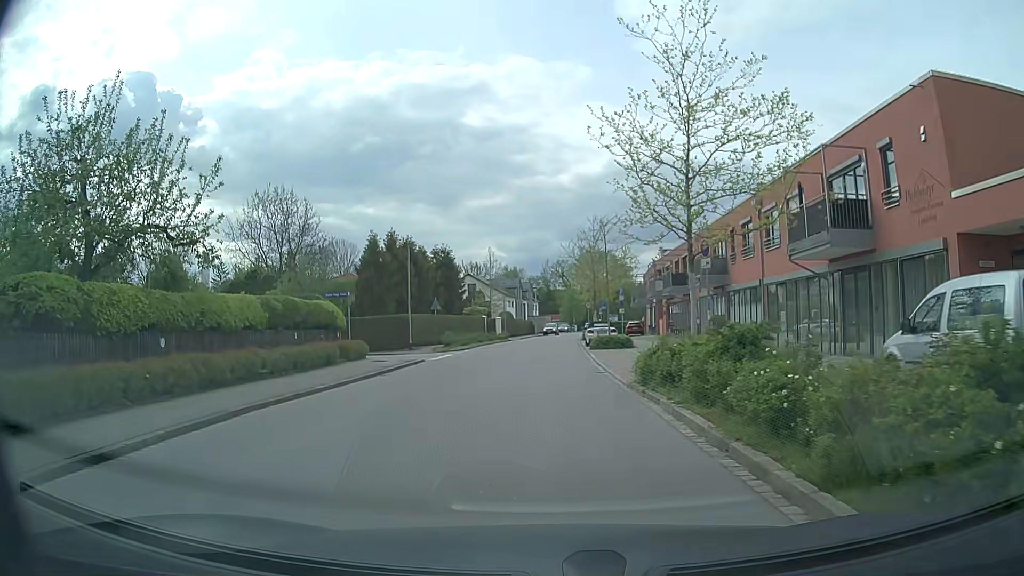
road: residential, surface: asphalt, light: Day
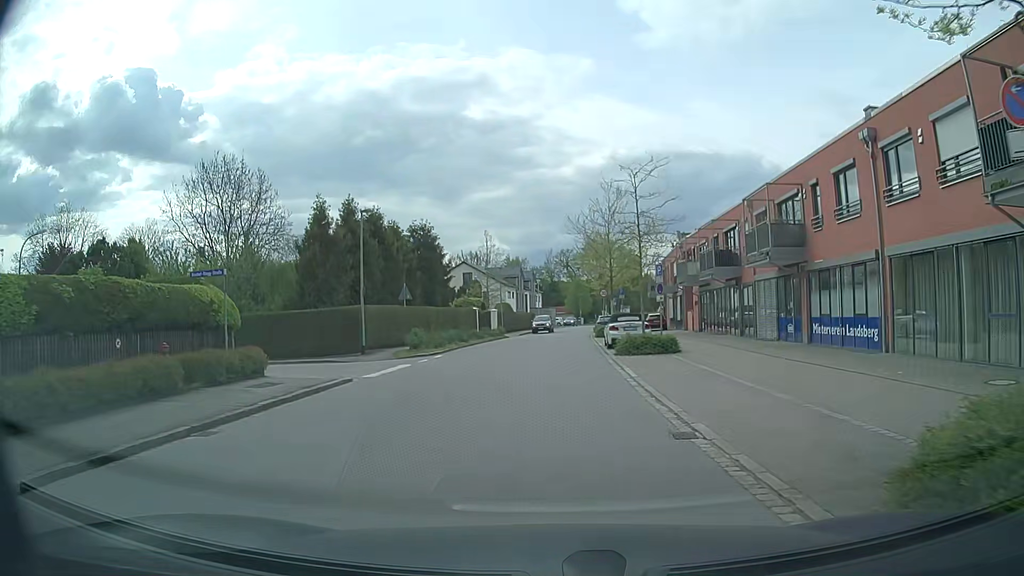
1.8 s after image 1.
(0.0, +11.0) m; -1°
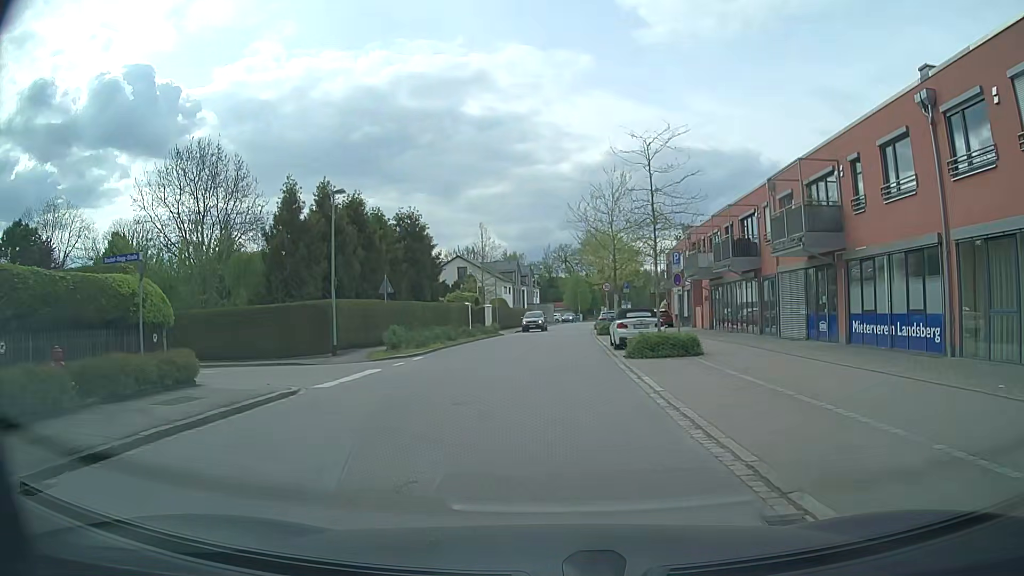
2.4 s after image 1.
(0.0, +3.7) m; +1°
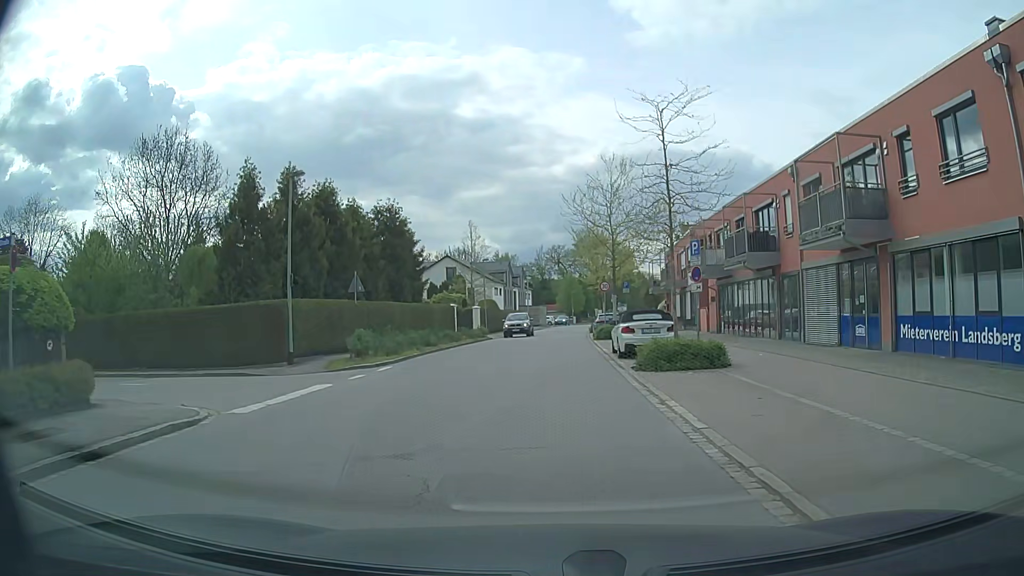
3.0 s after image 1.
(0.0, +3.8) m; 0°
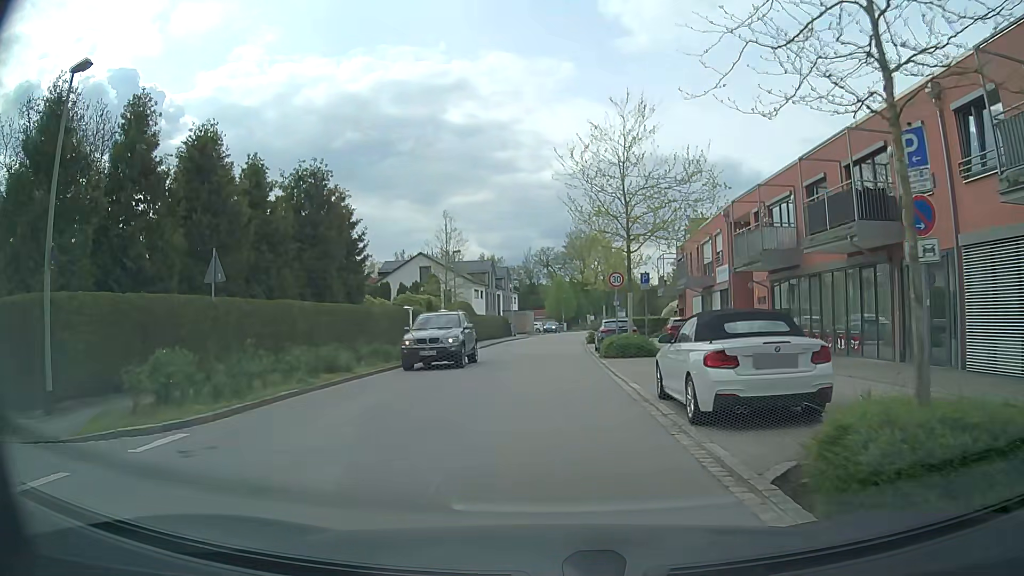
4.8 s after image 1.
(+0.1, +11.4) m; +1°
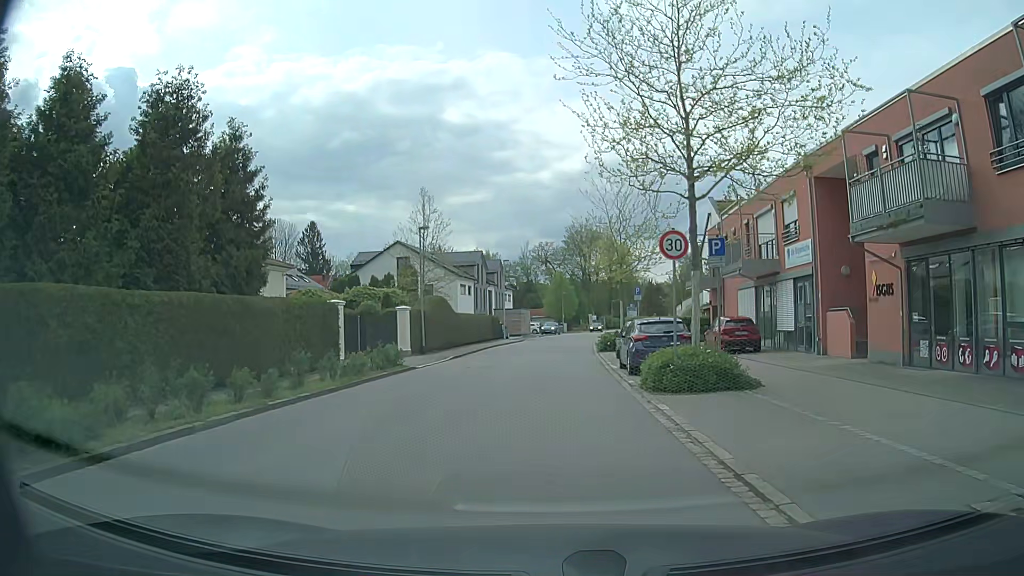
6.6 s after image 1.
(0.0, +11.5) m; 0°
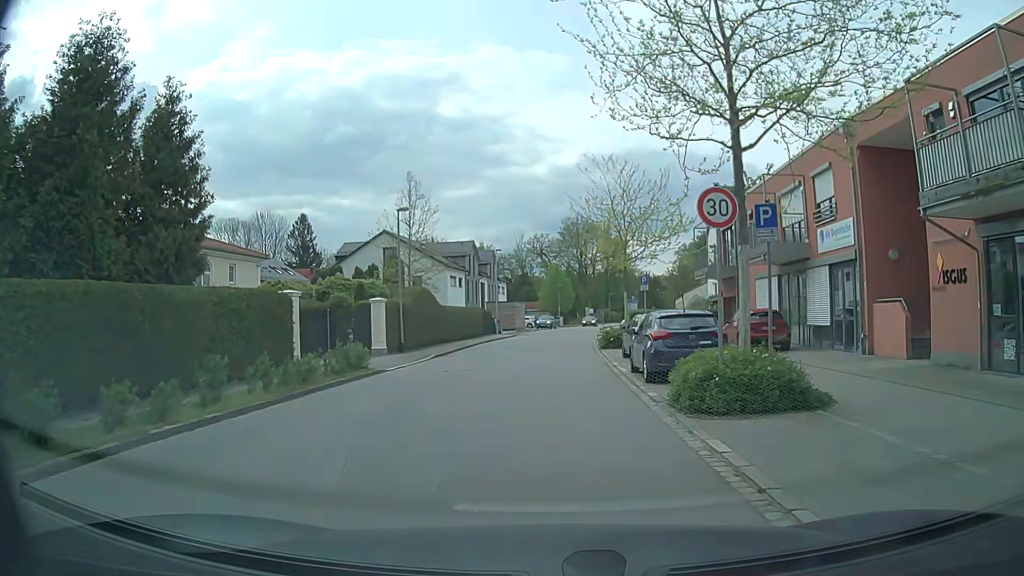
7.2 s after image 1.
(0.0, +3.9) m; 0°
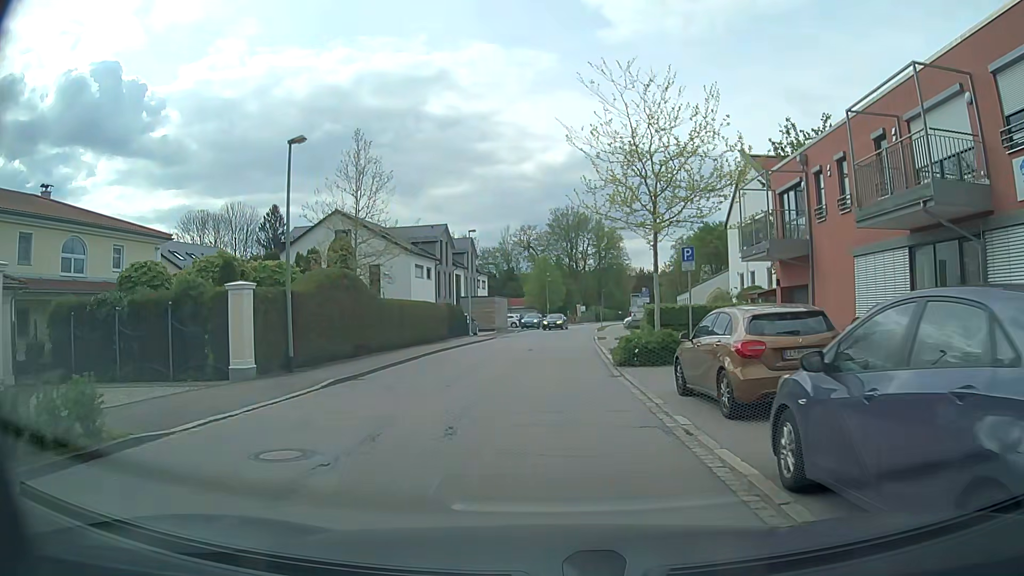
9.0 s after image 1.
(+0.1, +11.7) m; +1°
(0, +10) (0, +20) (+1, +30) (+1, +40) (+2, +50) (+3, +60) (+4, +70) (+5, +80) (+7, +90) (+9, +99) m
